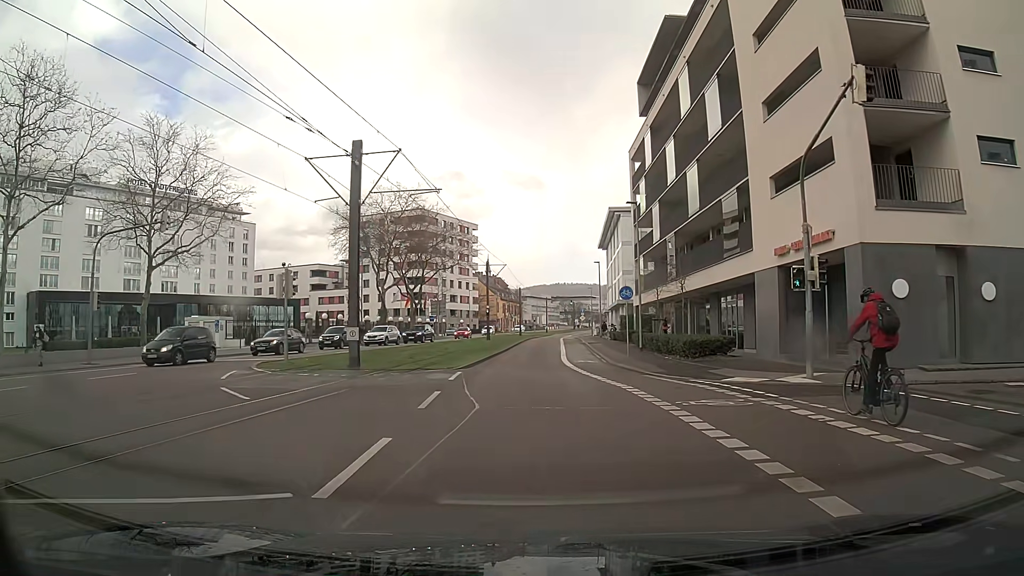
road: secondary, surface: asphalt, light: Day
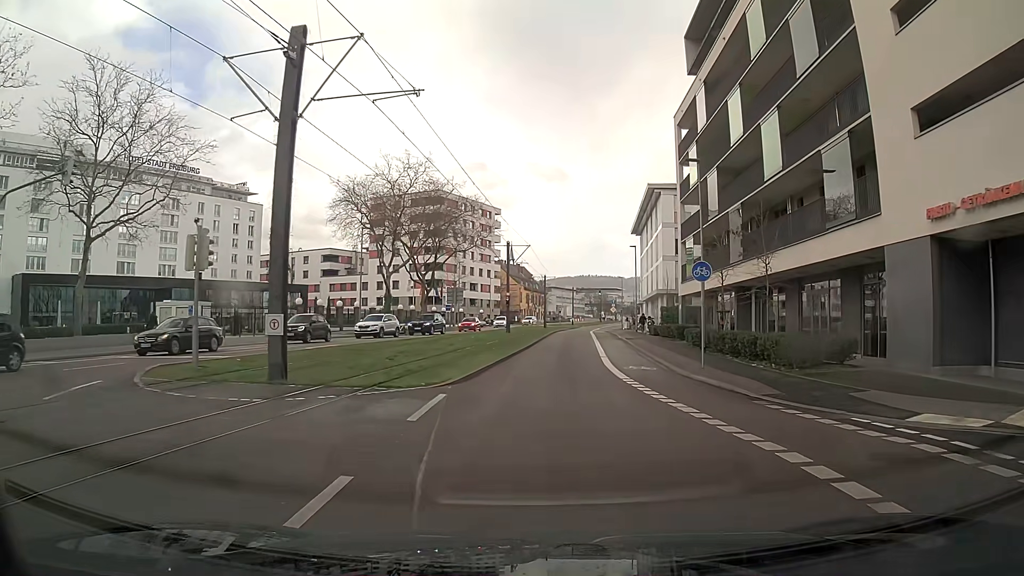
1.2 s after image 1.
(-0.1, +8.9) m; -1°
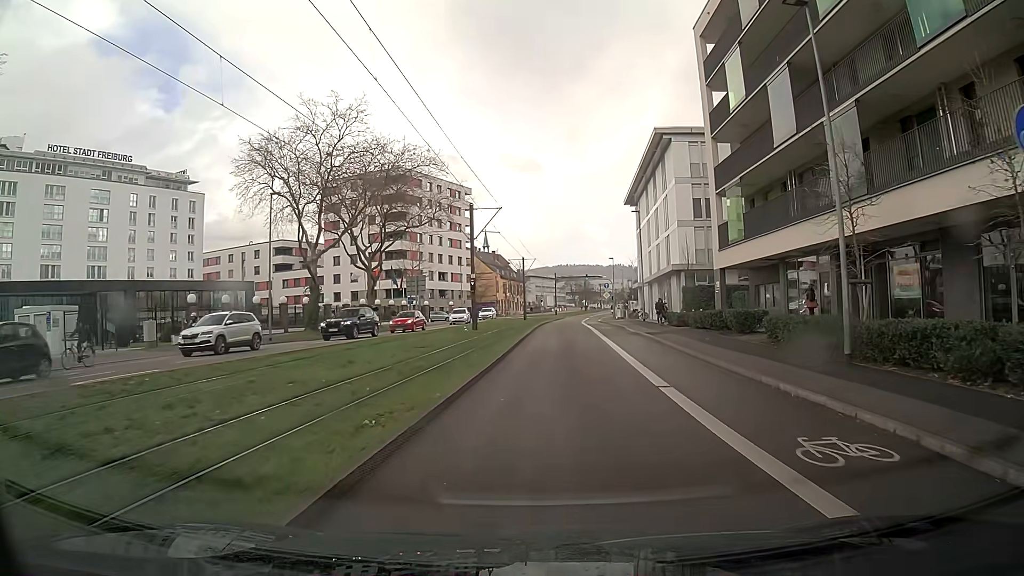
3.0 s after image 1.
(+0.3, +15.0) m; +2°
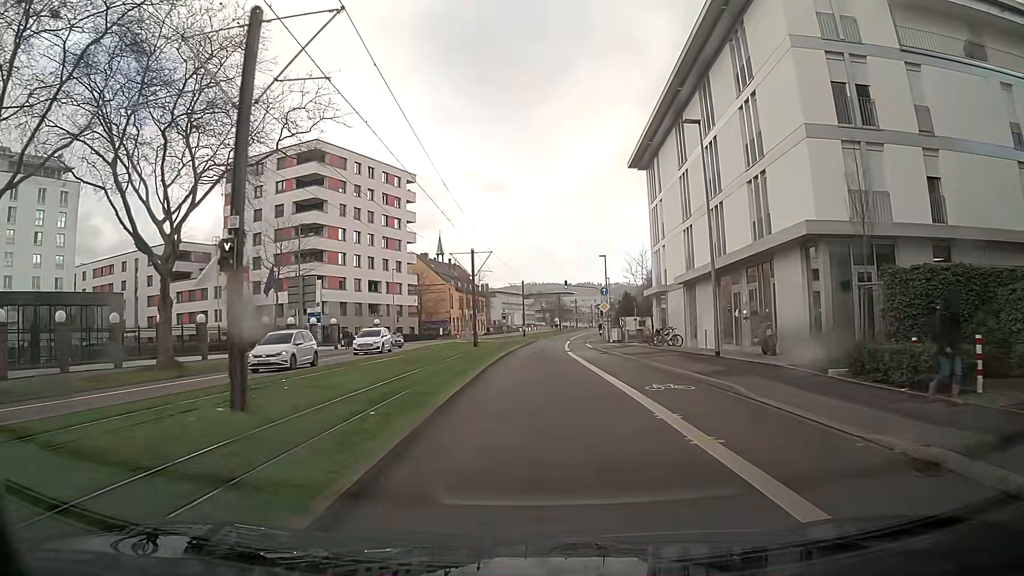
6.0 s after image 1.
(+0.4, +27.9) m; +1°
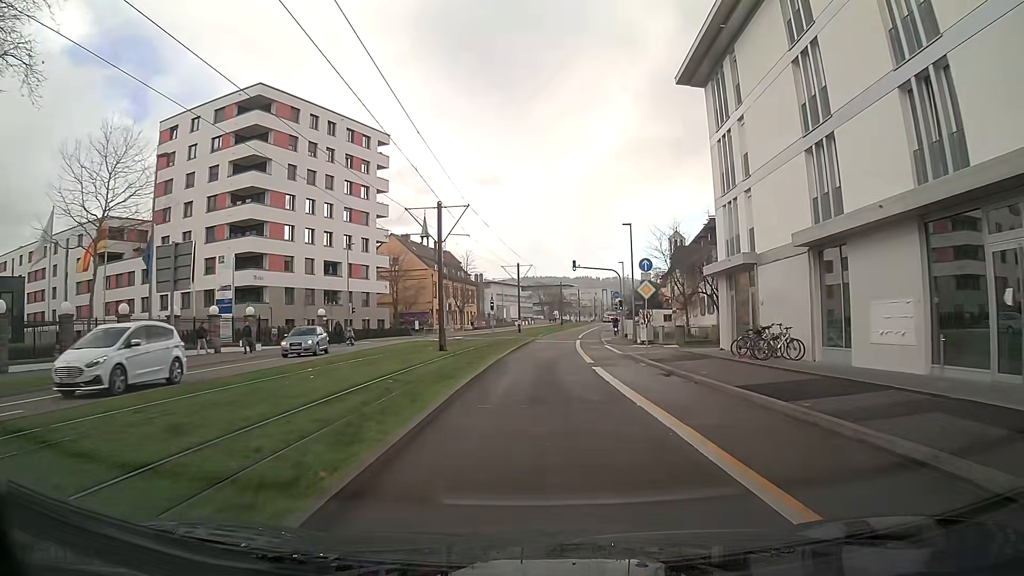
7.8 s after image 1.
(+0.1, +17.7) m; +1°
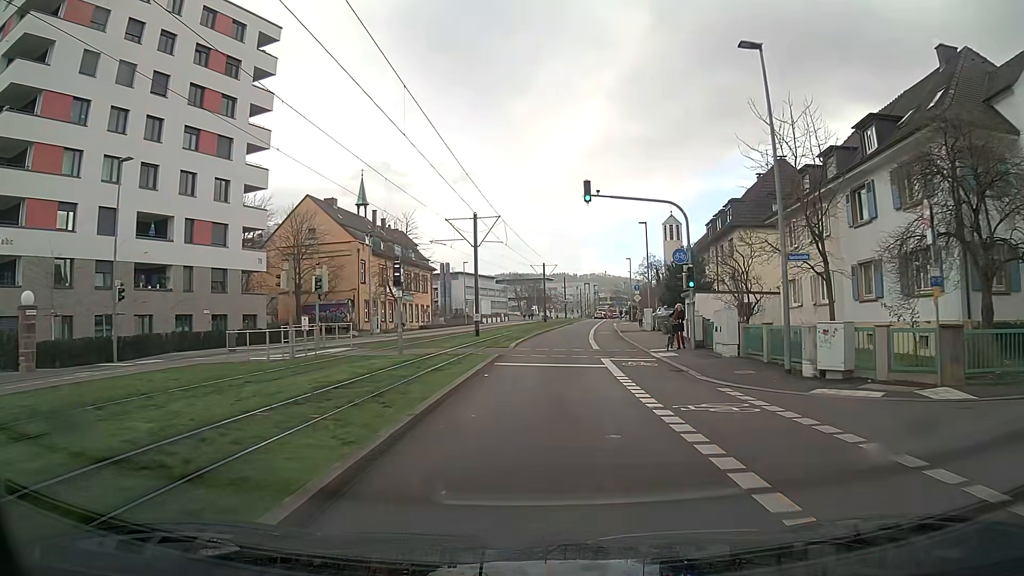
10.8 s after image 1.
(+0.6, +31.2) m; +2°
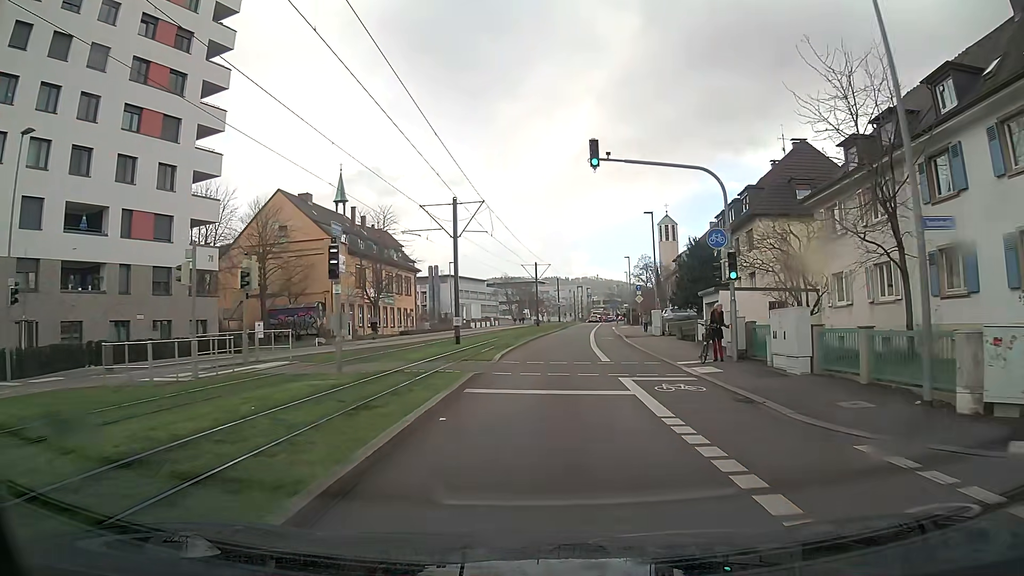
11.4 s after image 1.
(0.0, +6.4) m; +1°
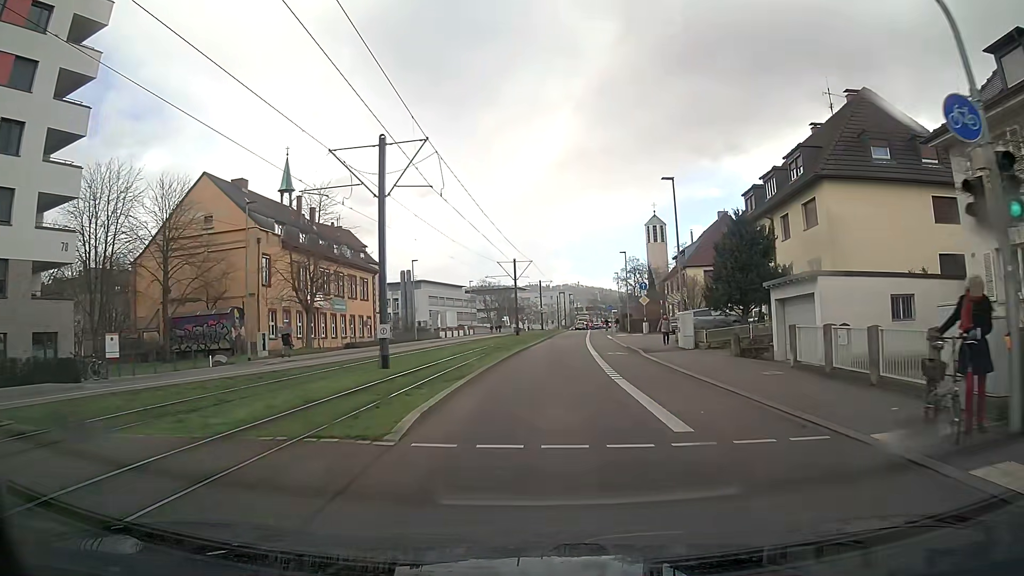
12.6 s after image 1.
(+0.2, +13.1) m; +2°
(0, +10) (0, +20) (+1, +30) (+2, +40) (+2, +50) (+3, +60) (+4, +70) (+4, +80) (+5, +90) (+6, +100) m
